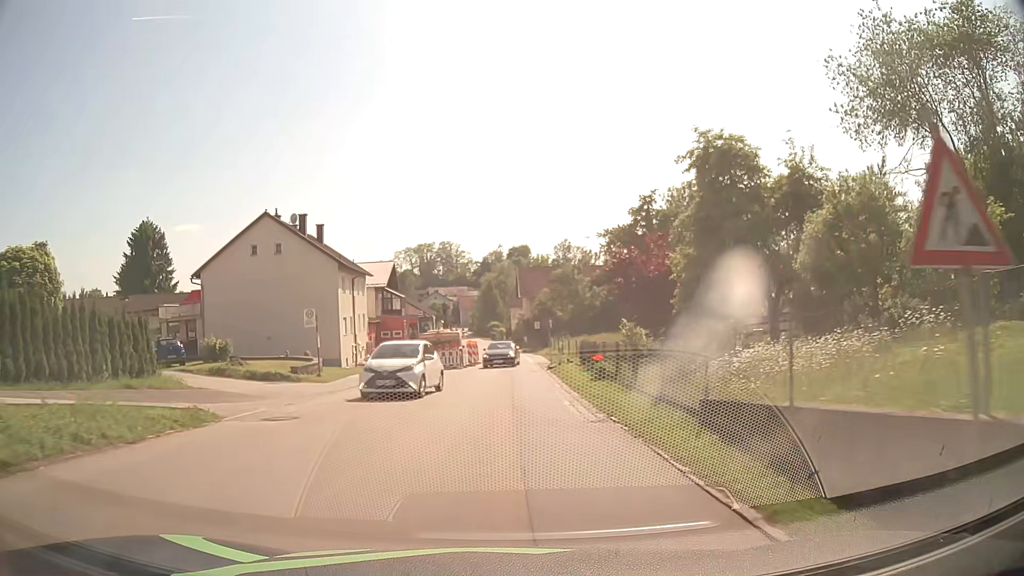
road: secondary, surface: asphalt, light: Day
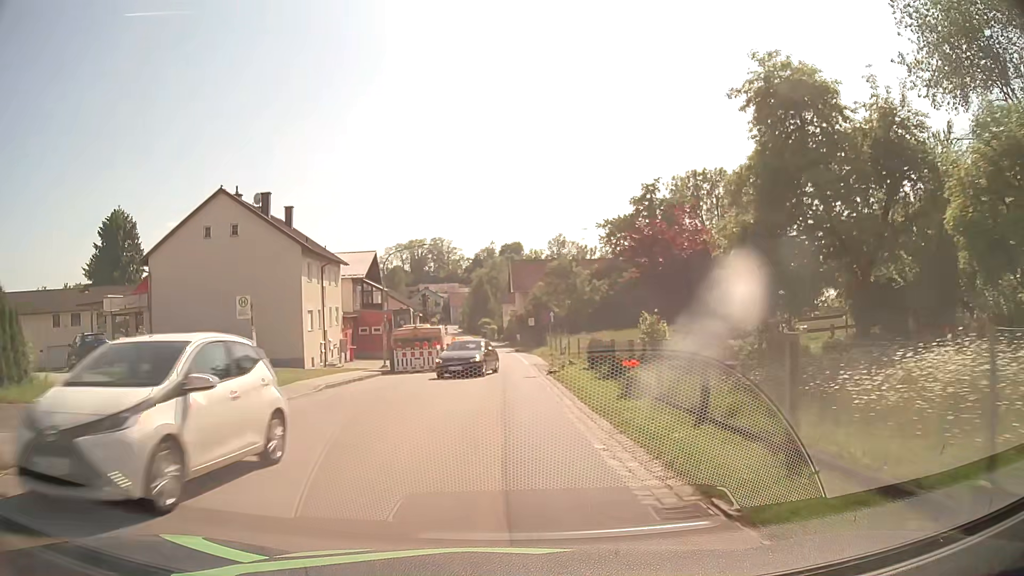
(0.0, +6.3) m; 0°
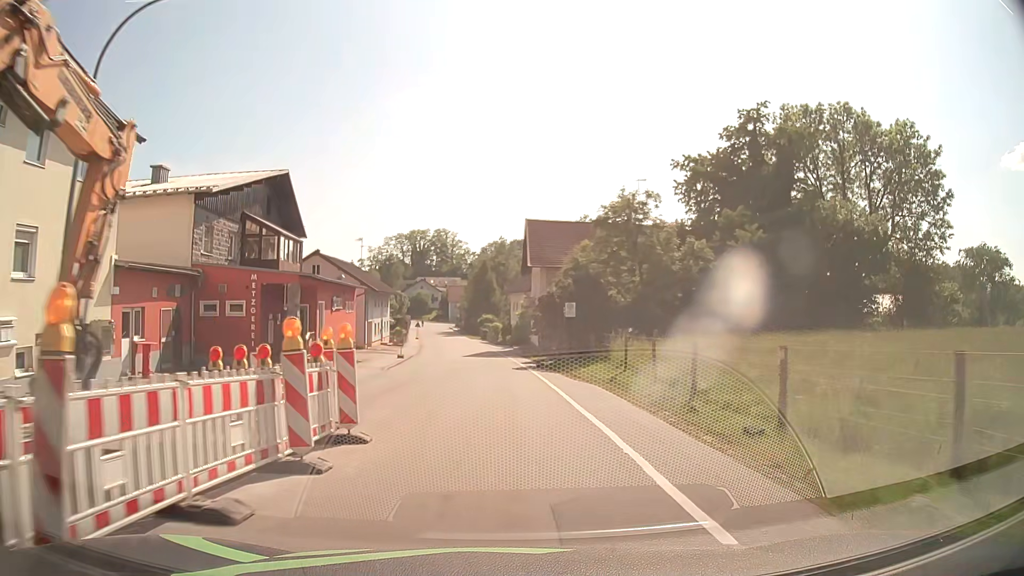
(-0.3, +32.6) m; 0°
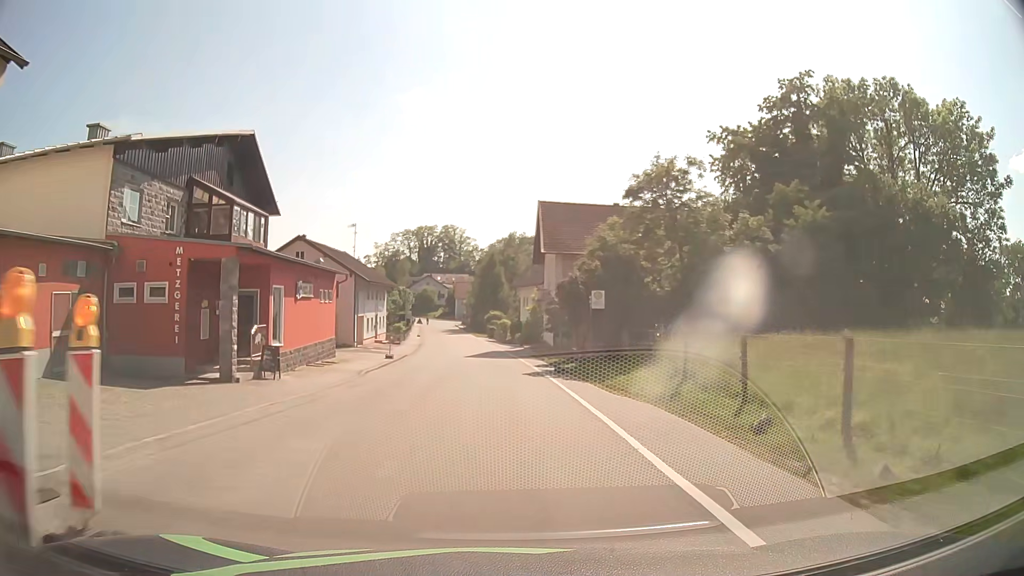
(0.0, +7.1) m; -1°
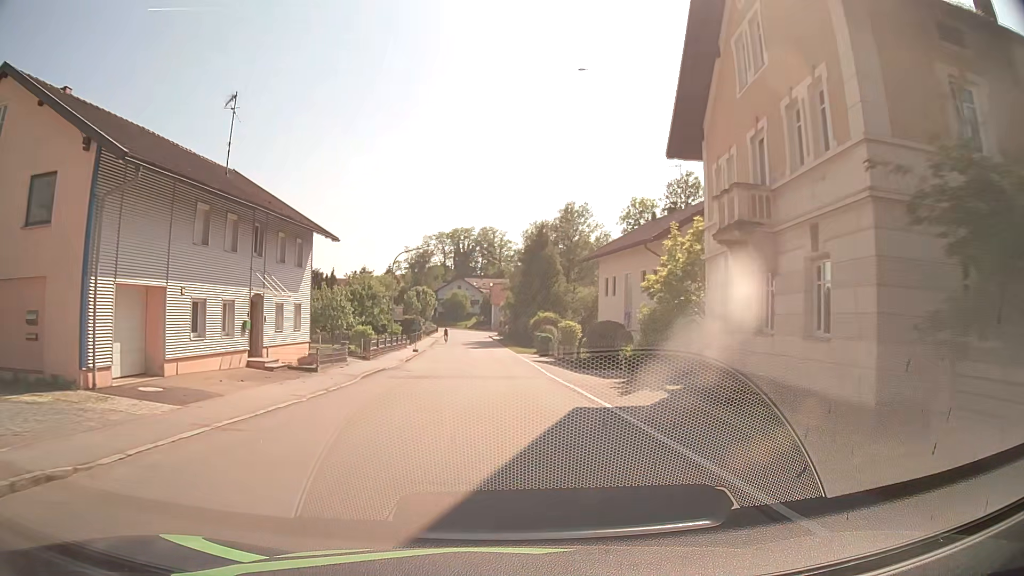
(-1.0, +36.9) m; -3°
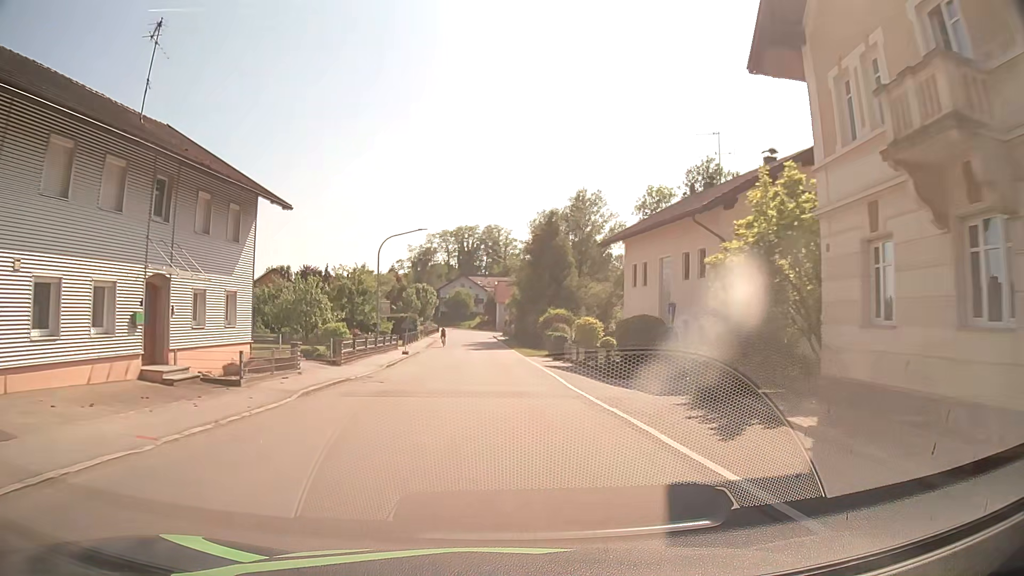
(-0.1, +7.4) m; -1°
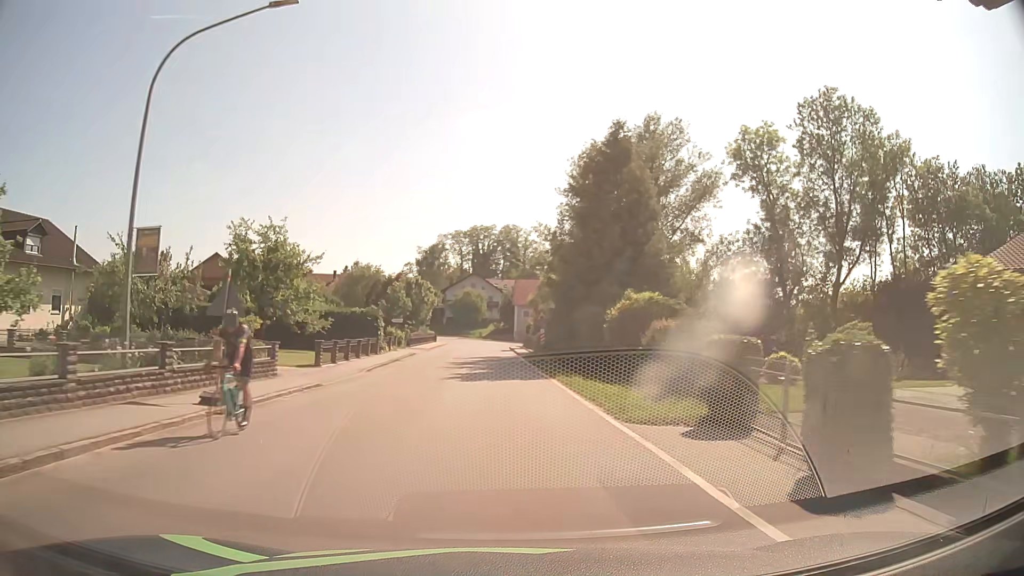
(-0.5, +29.8) m; -2°
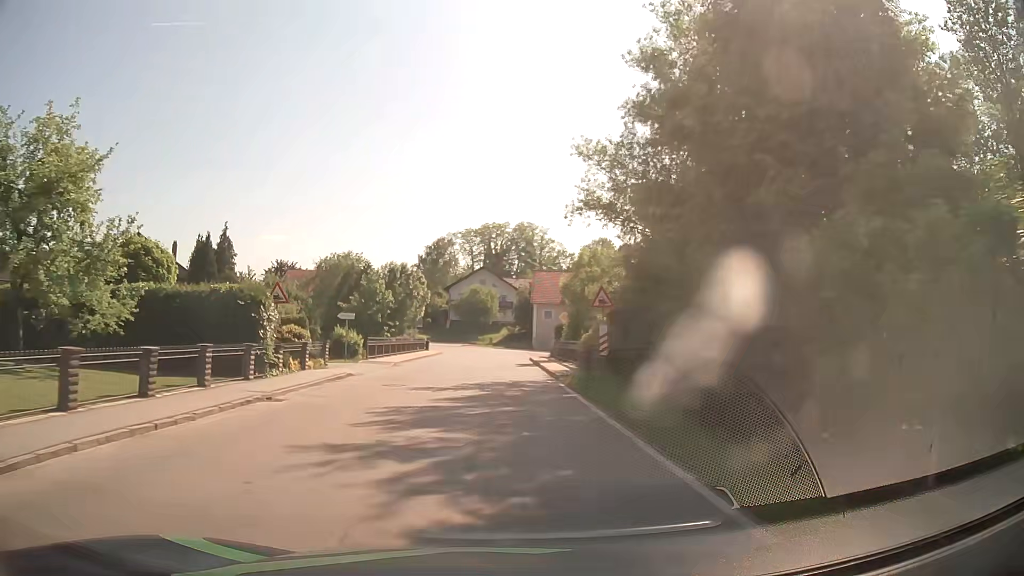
(0.0, +22.3) m; -1°
(0, +10) (0, +20) (0, +30) (0, +40) (0, +50) (0, +60) (-2, +70) (-5, +79) (-11, +88) (-18, +94) m
